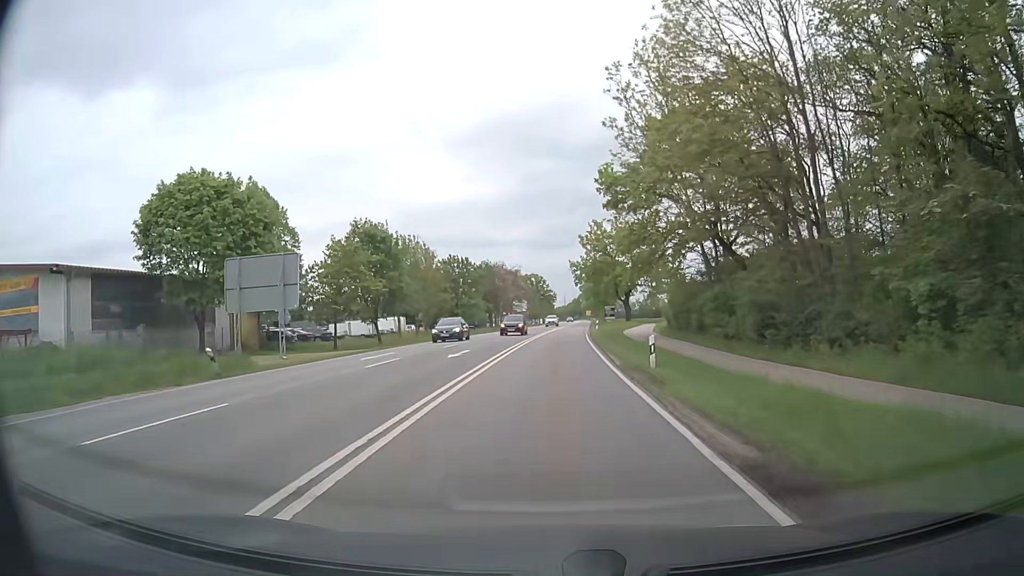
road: secondary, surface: asphalt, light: Day
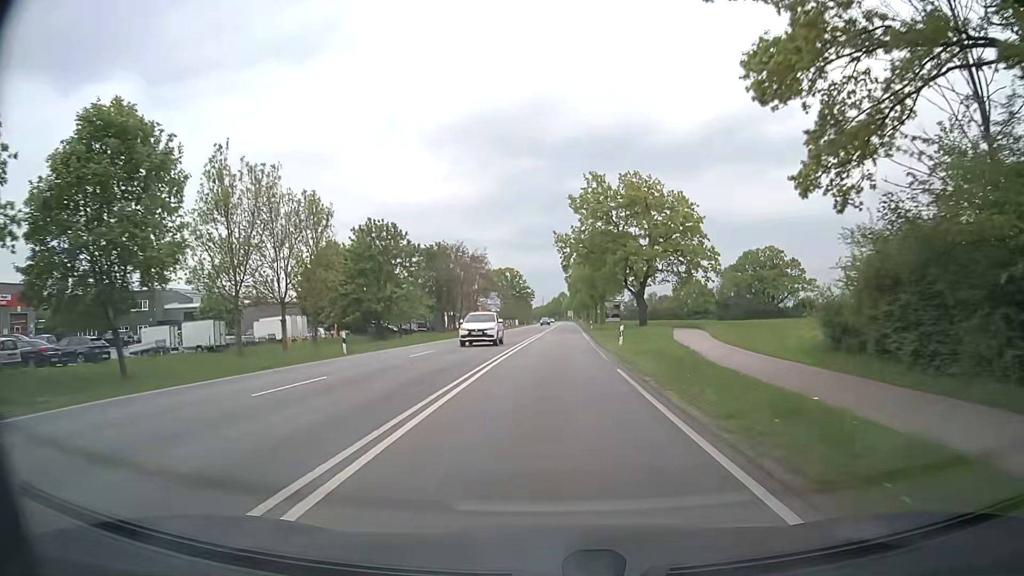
(+0.3, +32.2) m; +2°
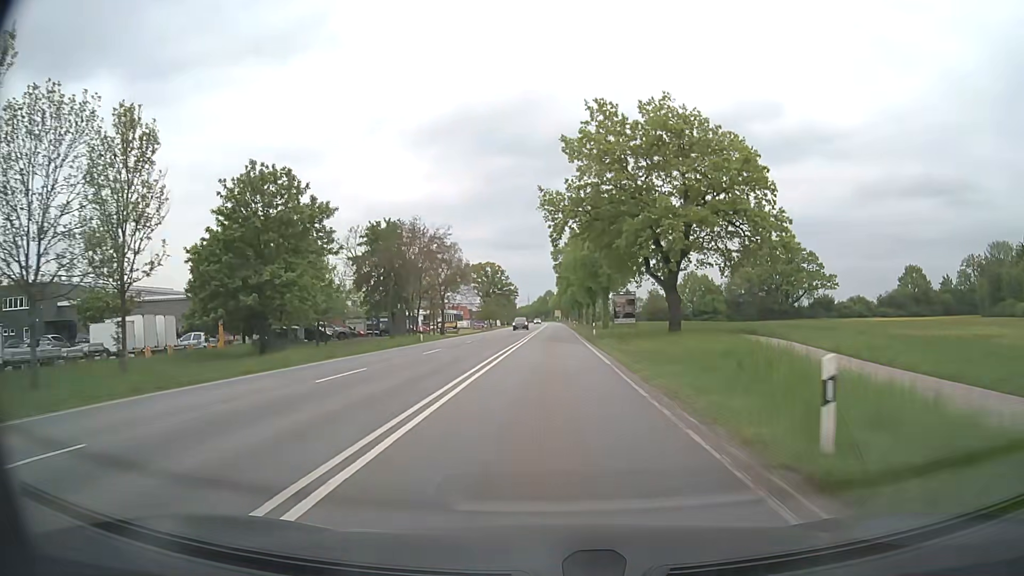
(+0.2, +21.4) m; +1°
(0, +10) (0, +20) (0, +30) (0, +40) (+1, +50) (+1, +60) (+1, +70) (+1, +80) (+1, +90) (+1, +100) m
